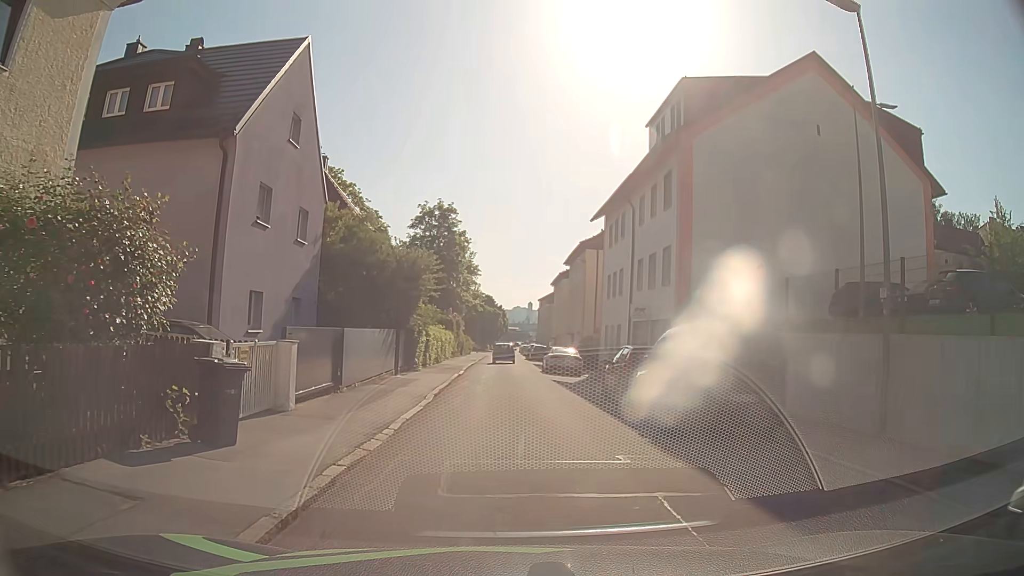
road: residential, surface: asphalt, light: Day
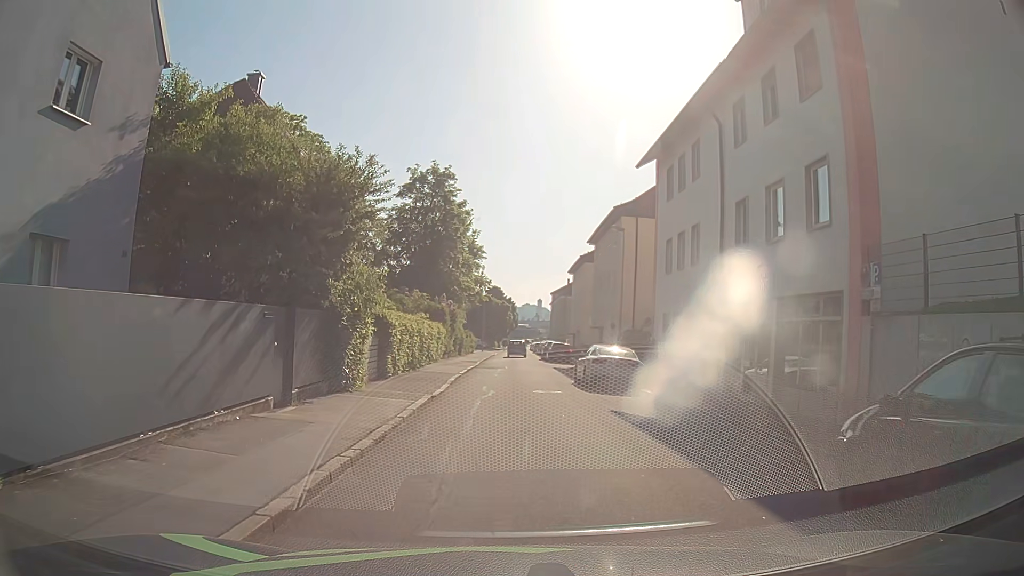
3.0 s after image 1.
(-0.2, +13.3) m; -2°
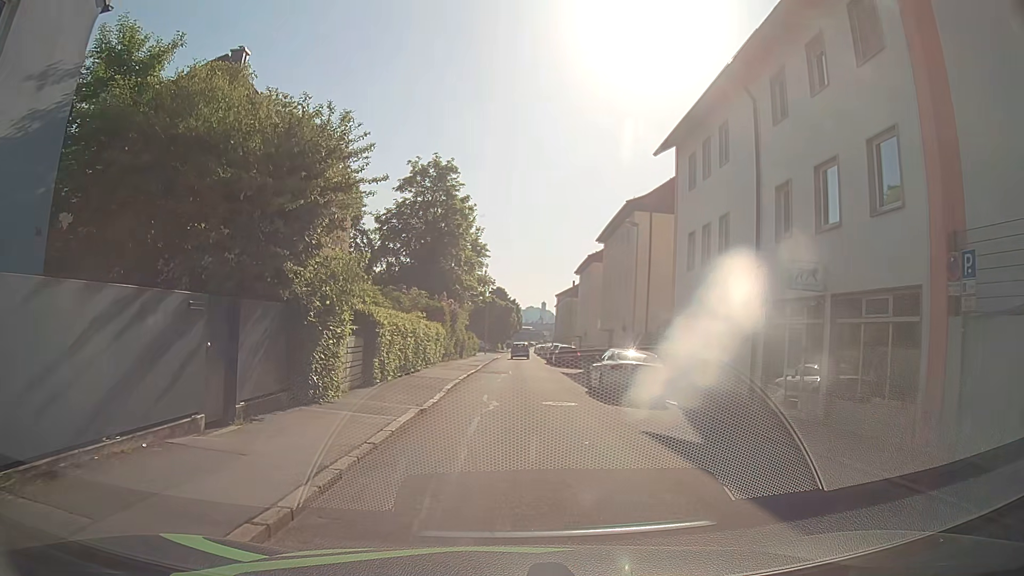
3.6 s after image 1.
(0.0, +2.7) m; 0°
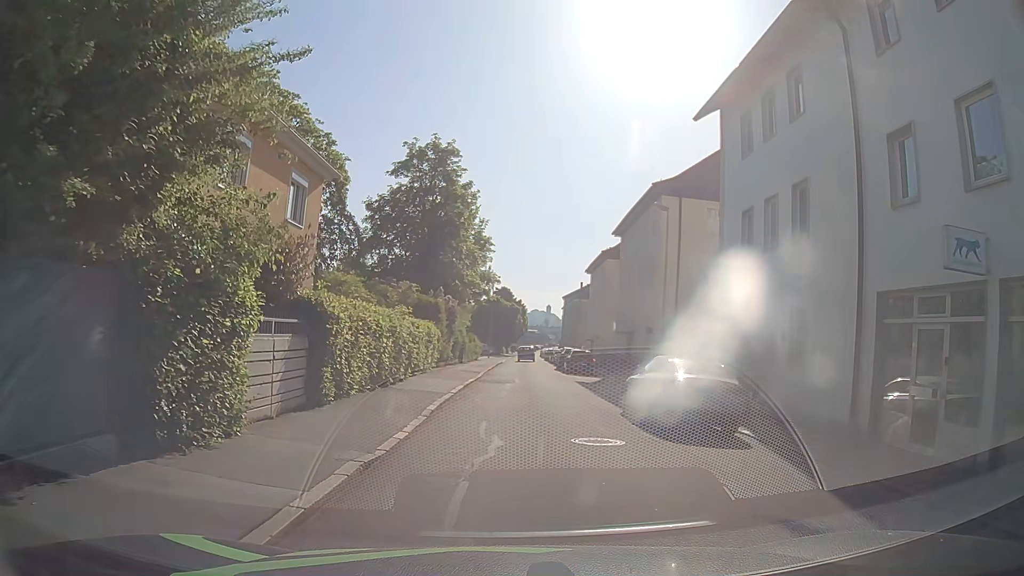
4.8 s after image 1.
(0.0, +5.5) m; +1°
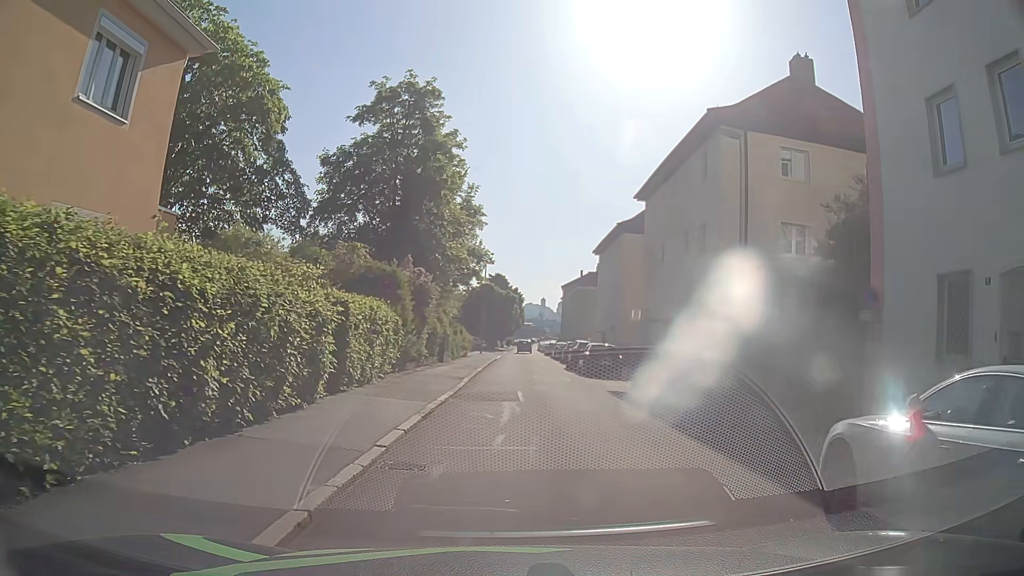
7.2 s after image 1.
(-0.1, +10.4) m; -1°
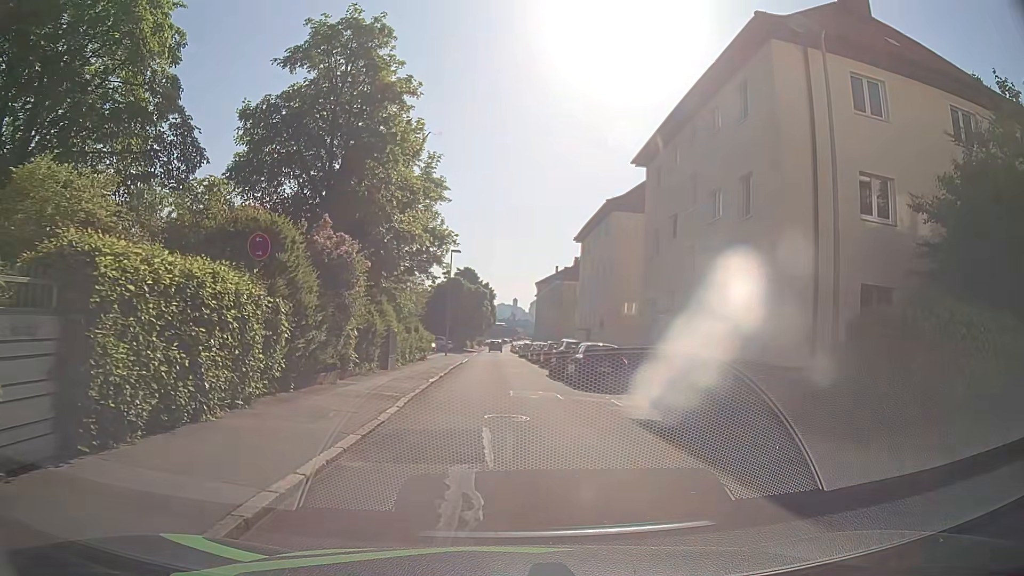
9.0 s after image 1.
(+0.2, +7.9) m; +3°
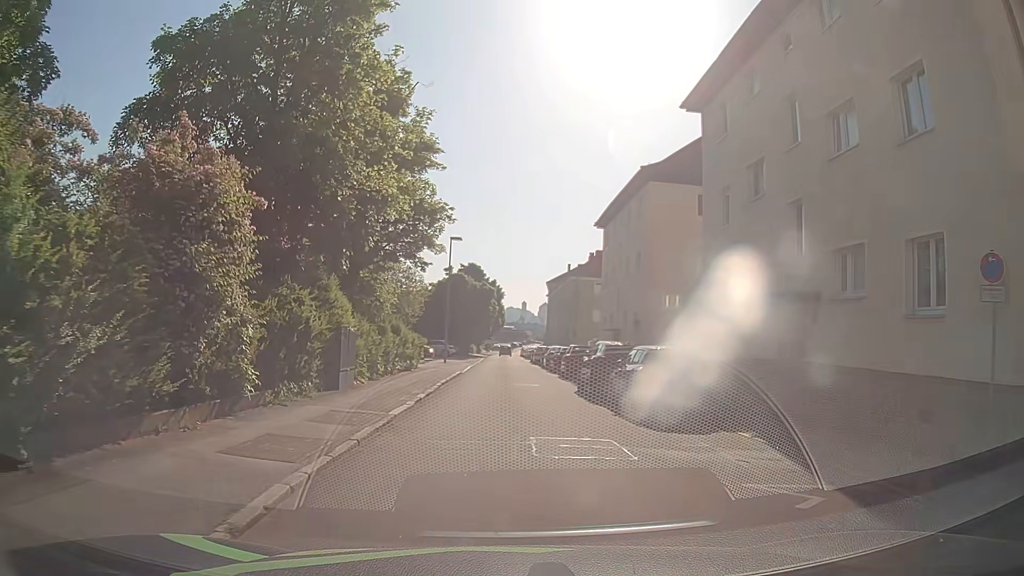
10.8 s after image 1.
(-0.1, +8.4) m; -2°
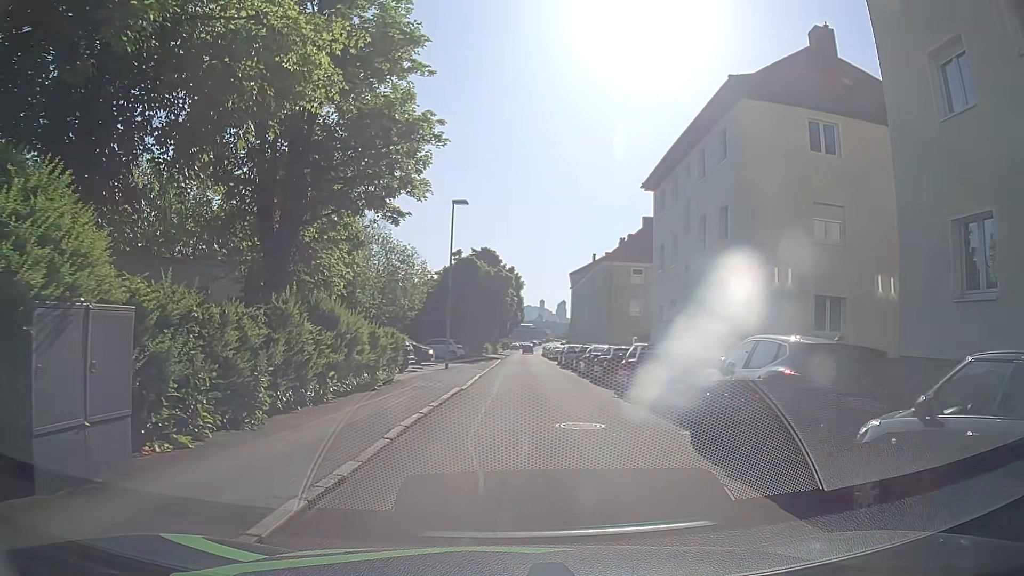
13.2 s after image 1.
(0.0, +11.4) m; -2°
(0, +10) (+1, +20) (+1, +30) (+2, +40) (+2, +50) (+3, +60) (+3, +70) (+4, +80) (+4, +90) (+5, +100) m
